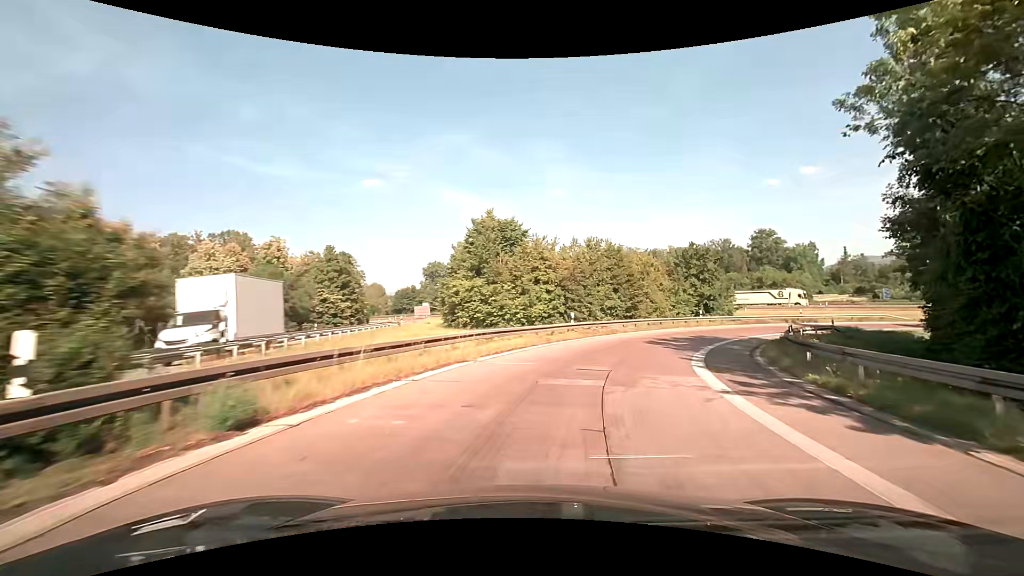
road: motorway_link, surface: asphalt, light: Day
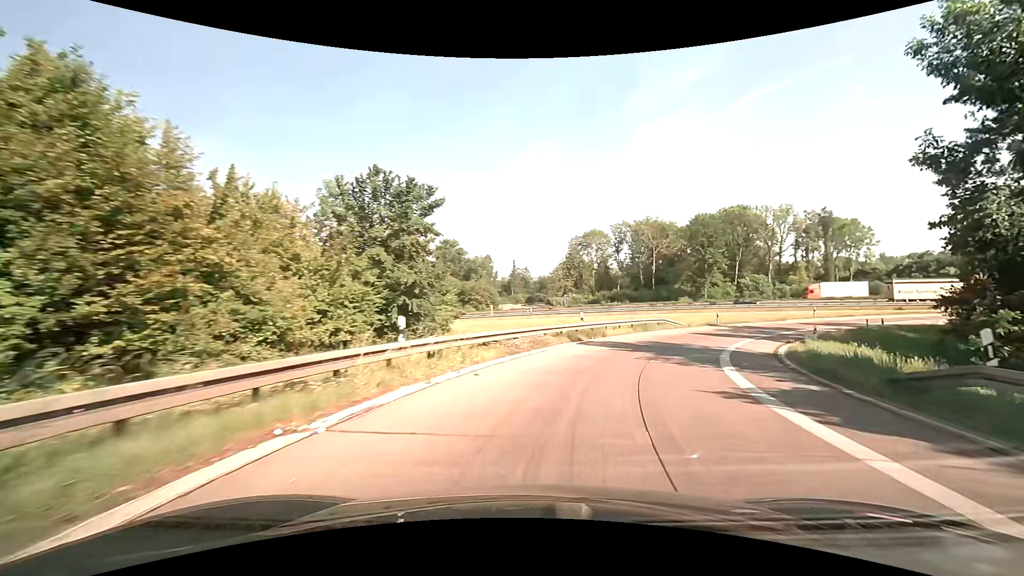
(+9.7, +32.8) m; +35°
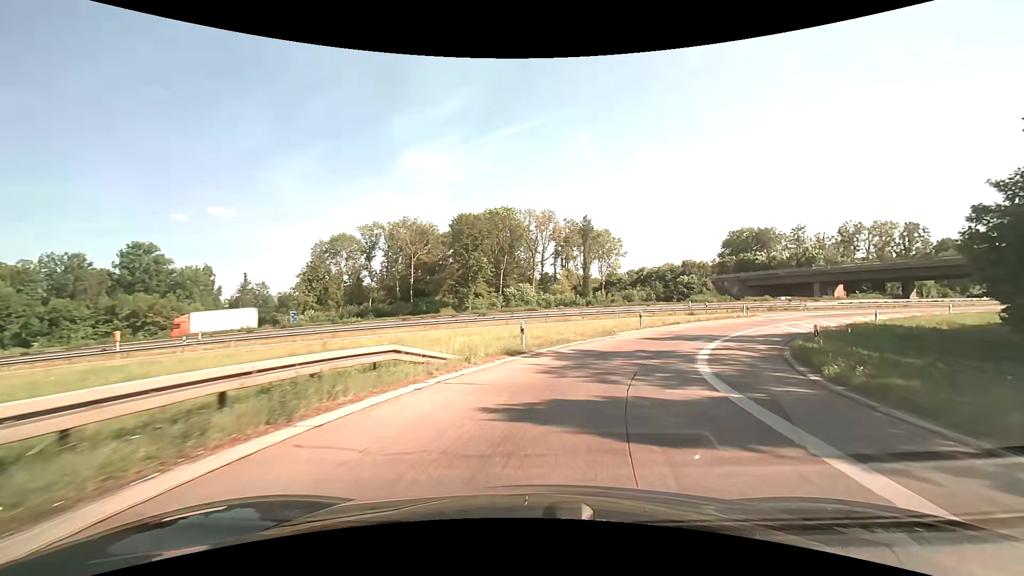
(+6.8, +25.3) m; +27°
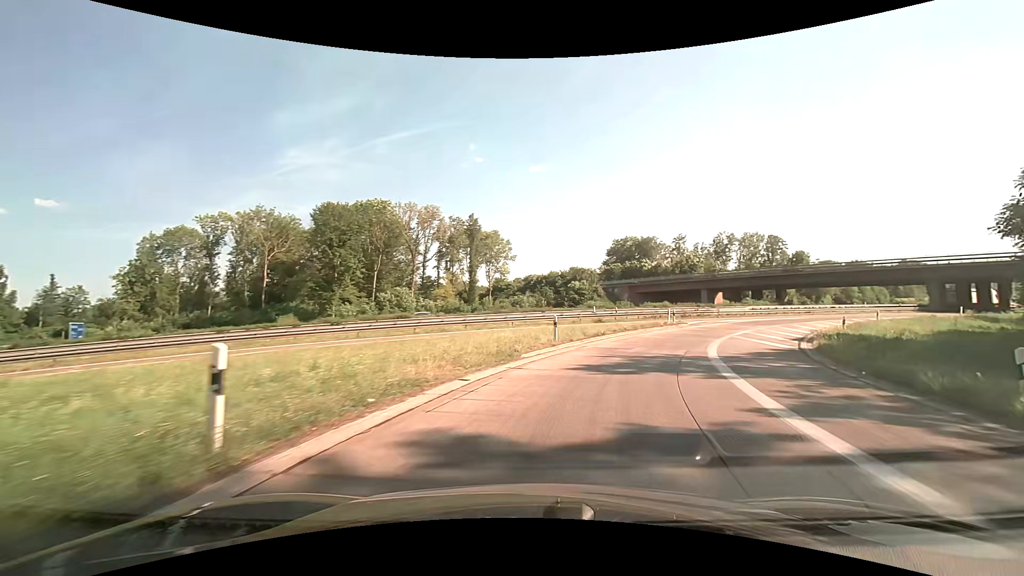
(+1.3, +13.3) m; +13°
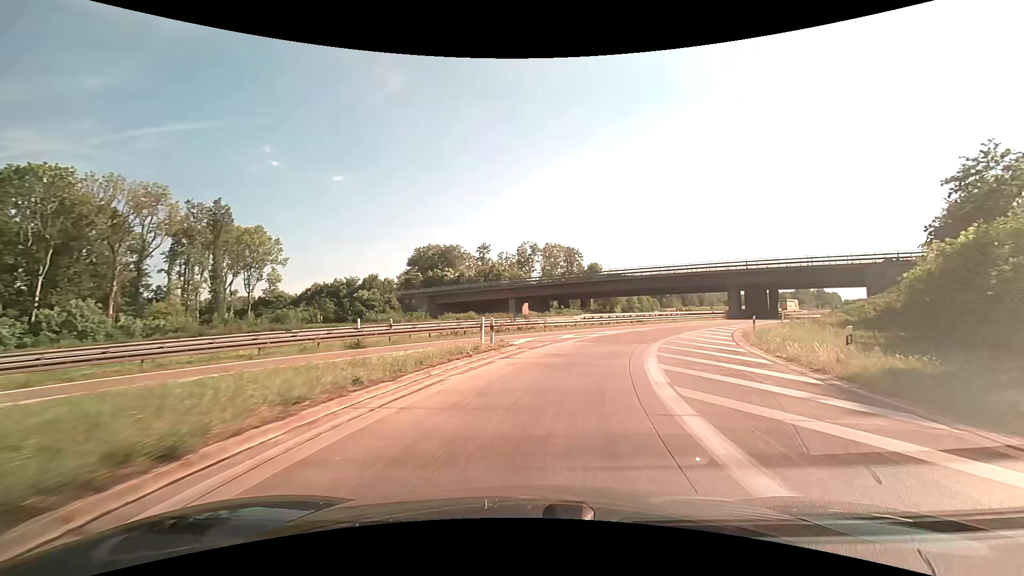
(+4.4, +19.3) m; +22°
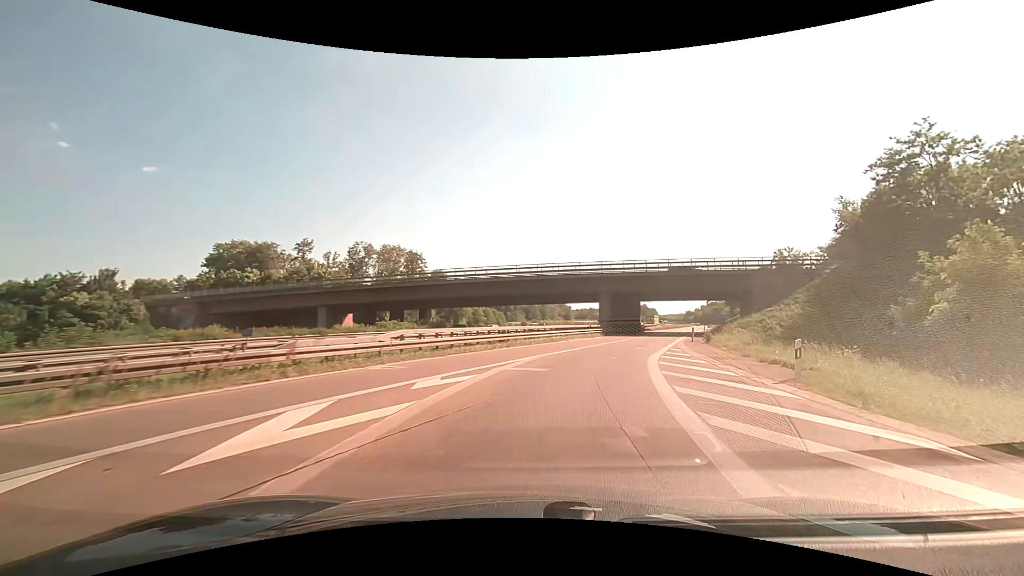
(+2.8, +20.6) m; +17°
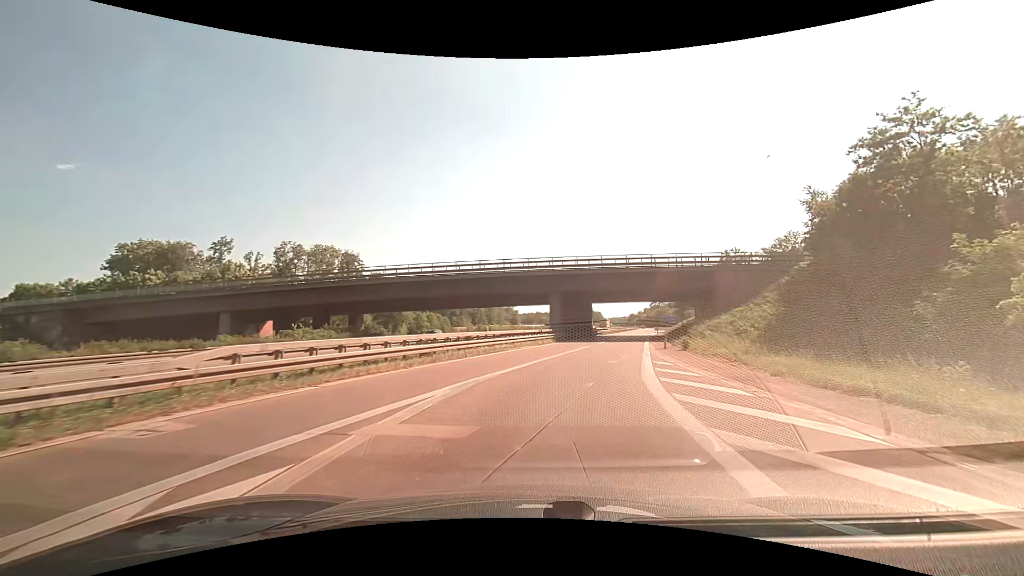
(+0.4, +7.6) m; +6°
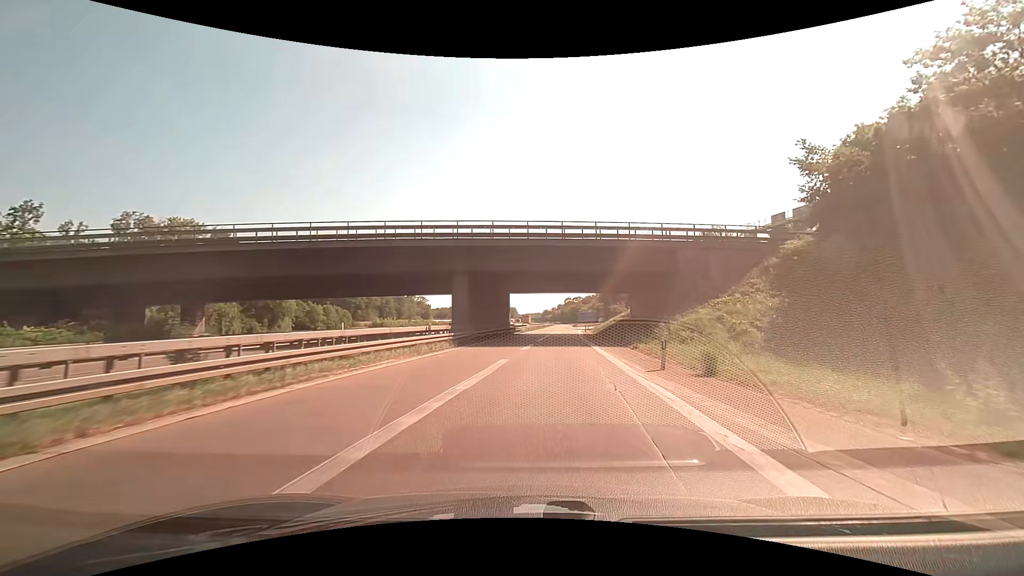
(+1.4, +16.0) m; +10°
(0, +10) (+1, +20) (+2, +30) (+2, +40) (+3, +50) (+4, +60) (+5, +70) (+6, +80) (+6, +90) (+7, +100) m
